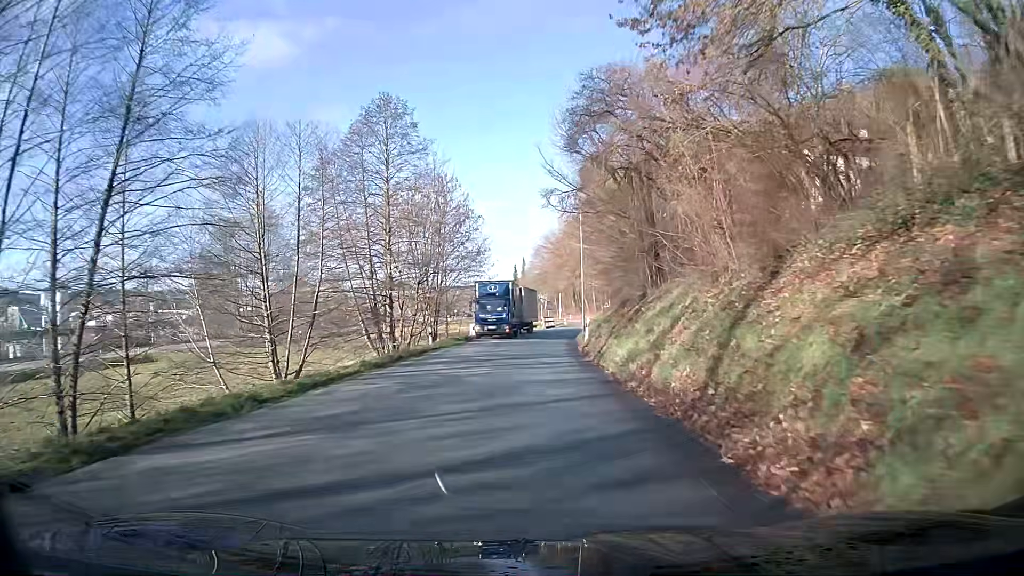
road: tertiary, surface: asphalt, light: Day
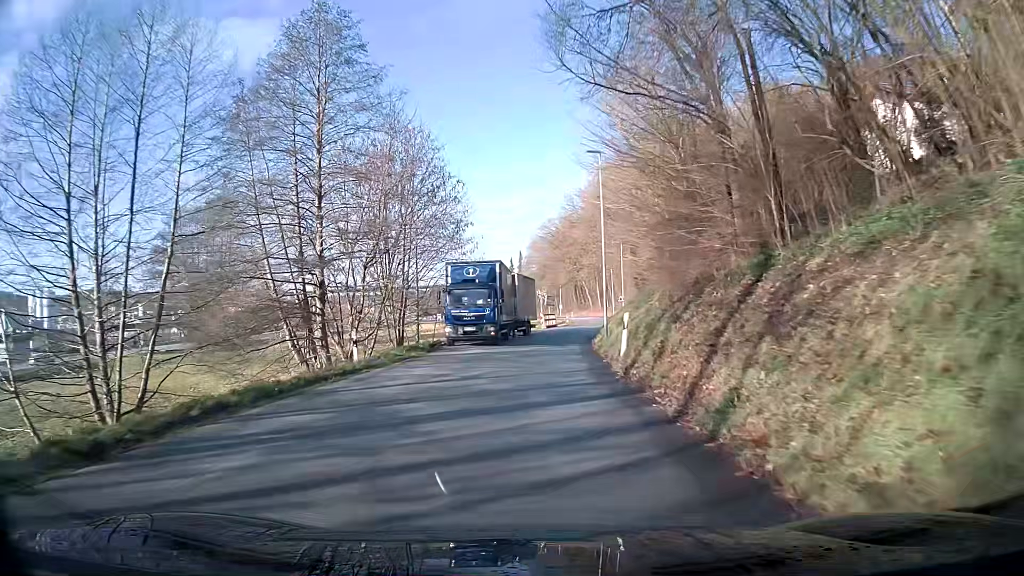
(+0.1, +13.7) m; +1°
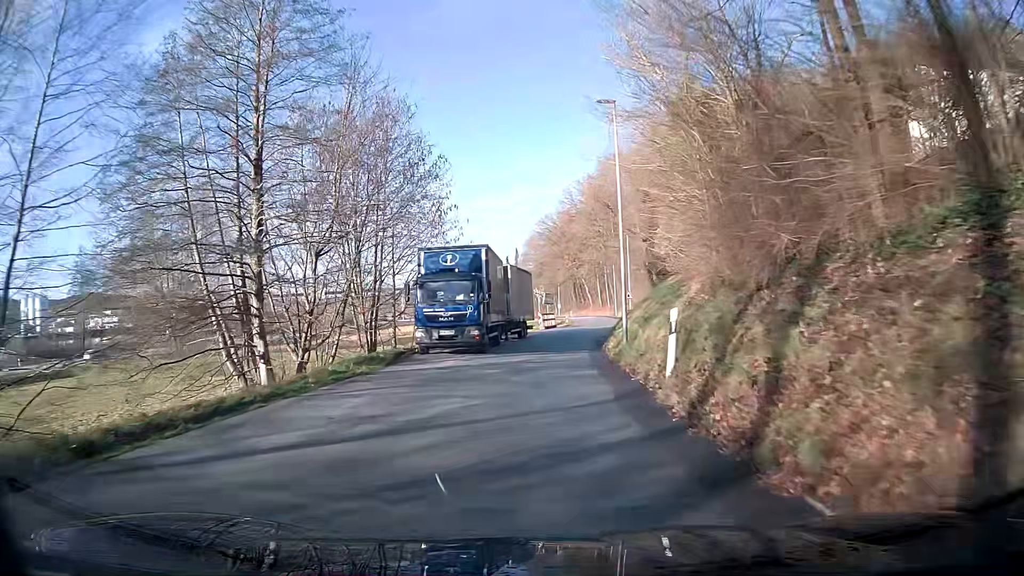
(0.0, +6.7) m; 0°
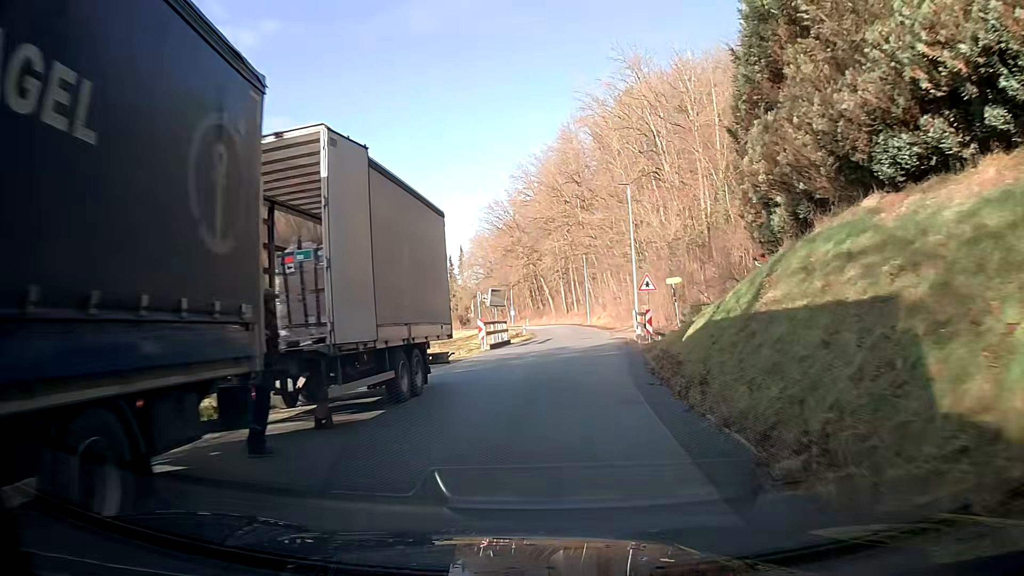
(+0.7, +25.2) m; +5°
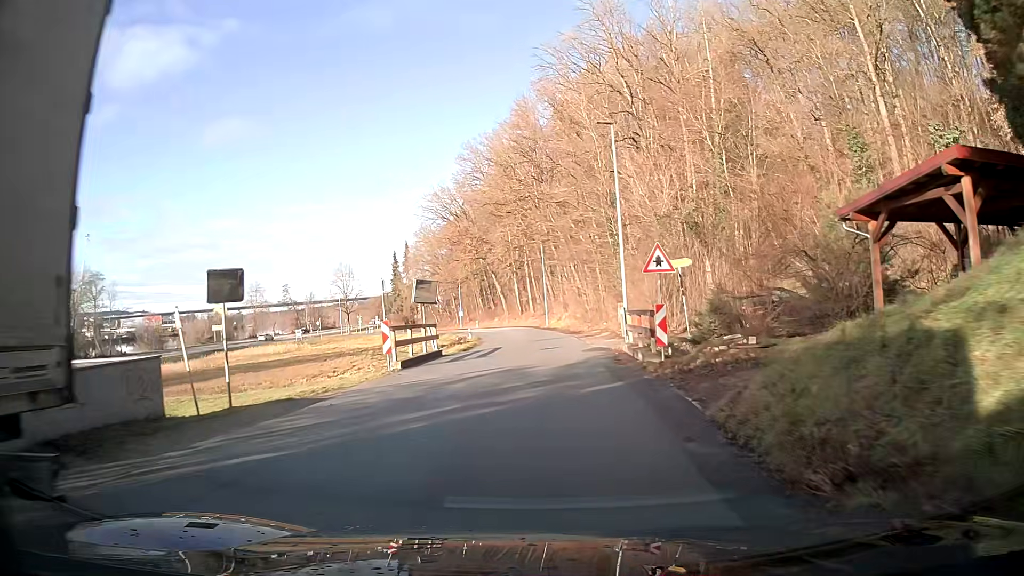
(+0.4, +11.7) m; +3°
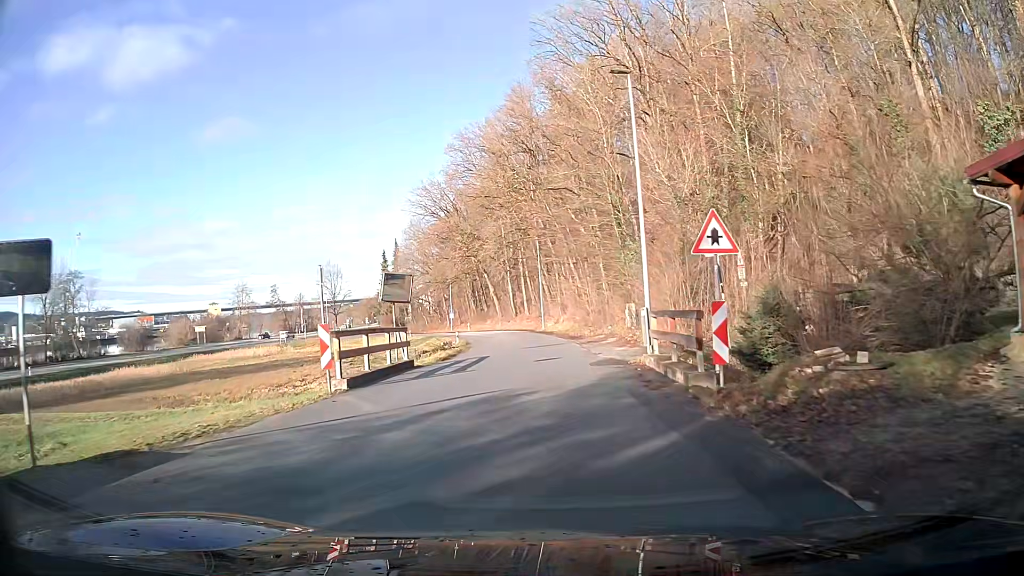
(0.0, +5.6) m; 0°
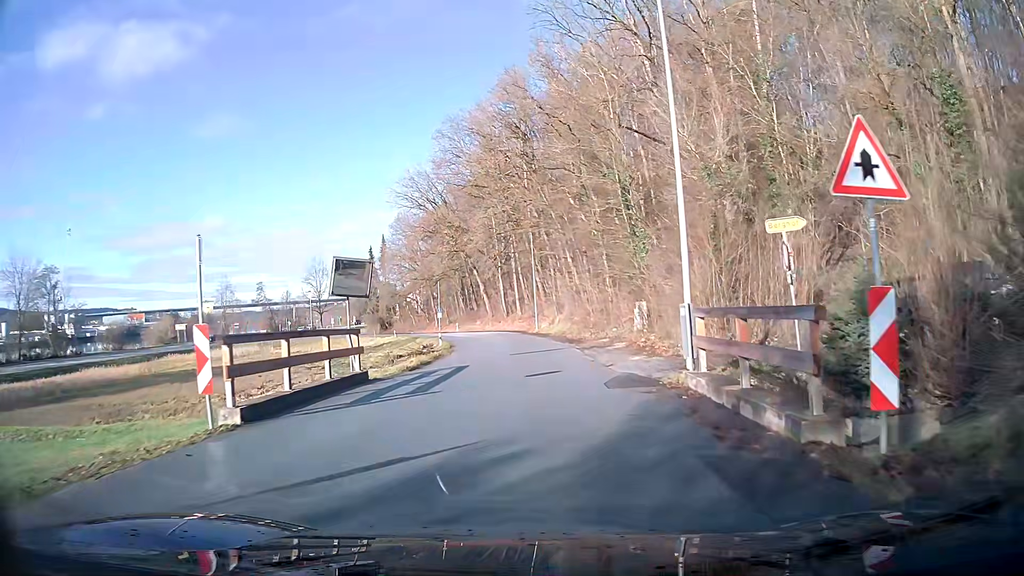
(0.0, +5.5) m; +1°
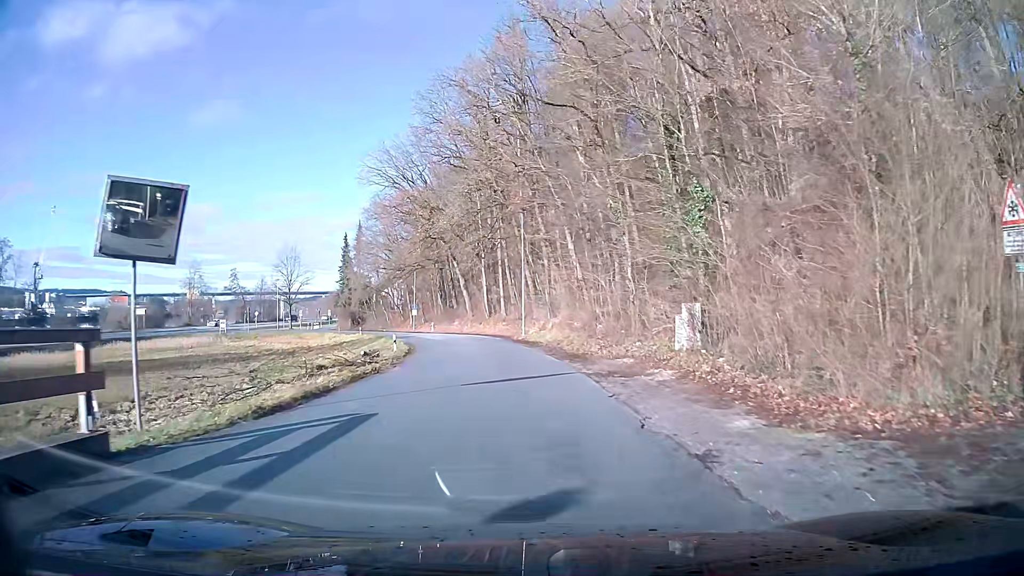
(+0.1, +11.2) m; +1°
(0, +10) (-1, +20) (-2, +30) (-4, +40) (-6, +50) (-9, +59) (-13, +68) (-17, +77) (-23, +85) (-31, +92) m
